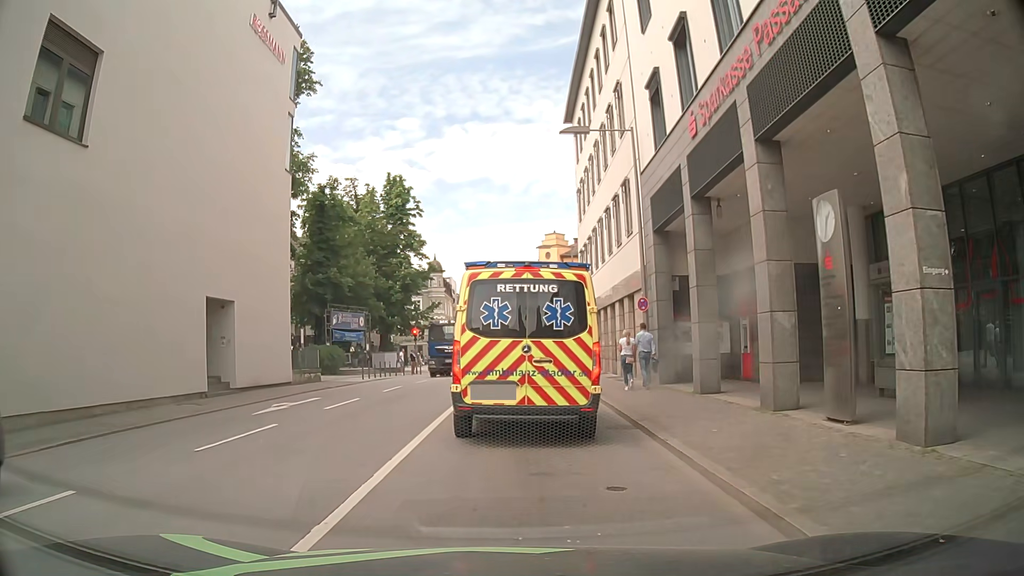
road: primary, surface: asphalt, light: Day
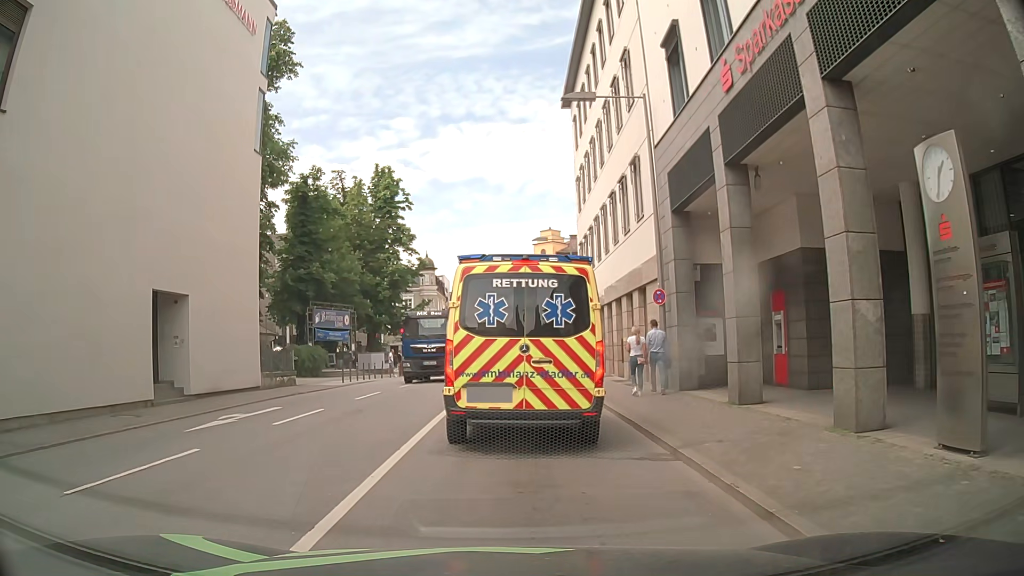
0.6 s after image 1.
(0.0, +2.9) m; 0°
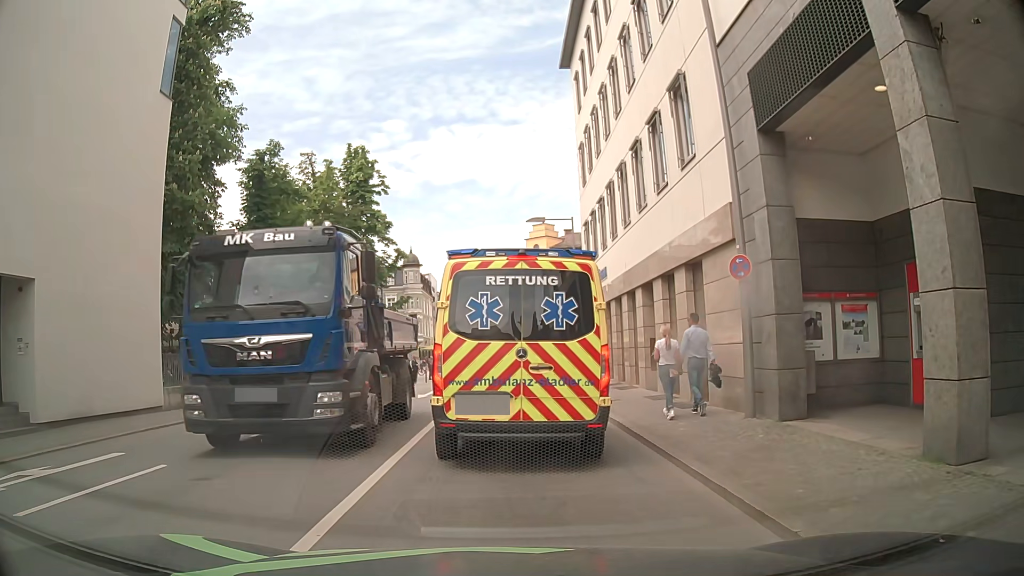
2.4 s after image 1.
(+0.1, +6.7) m; -1°
